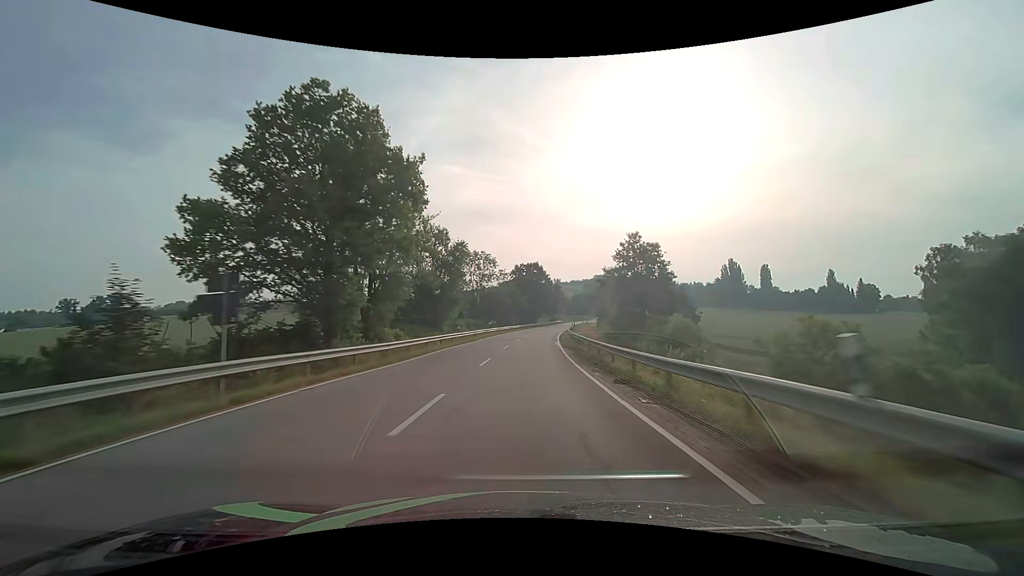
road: secondary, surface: asphalt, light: Day
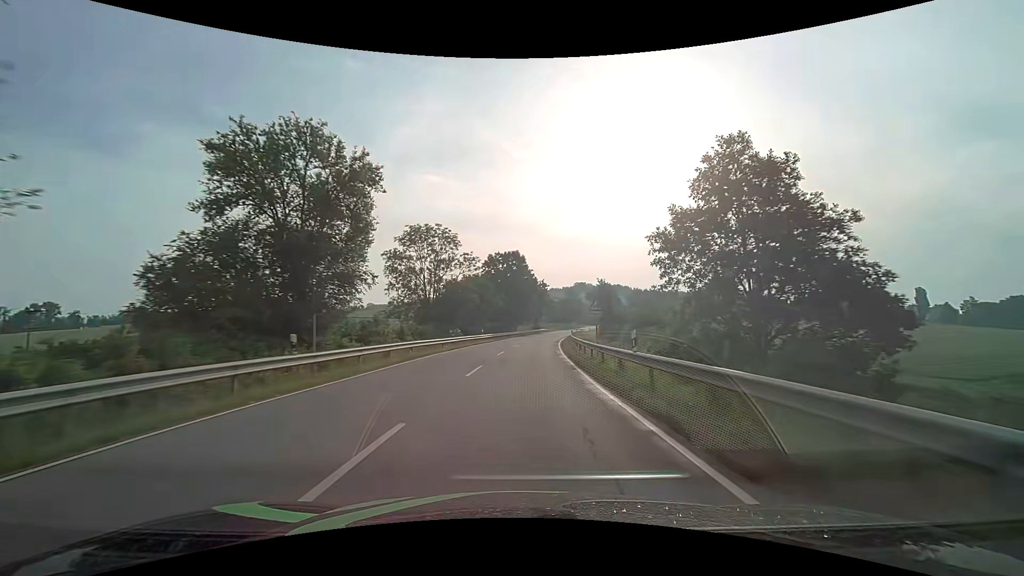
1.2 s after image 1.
(+0.6, +27.3) m; +3°
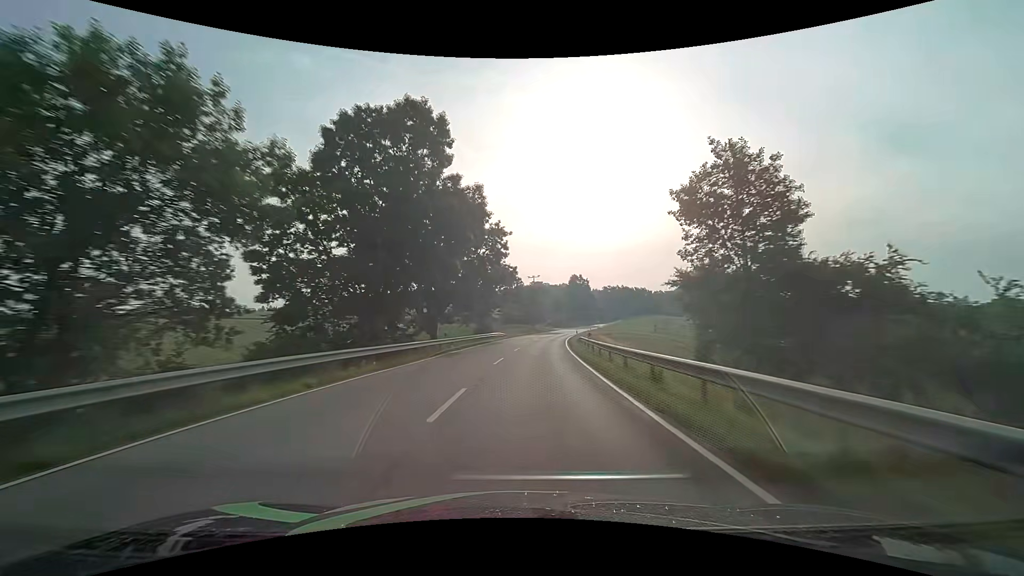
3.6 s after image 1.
(+2.3, +55.6) m; +5°
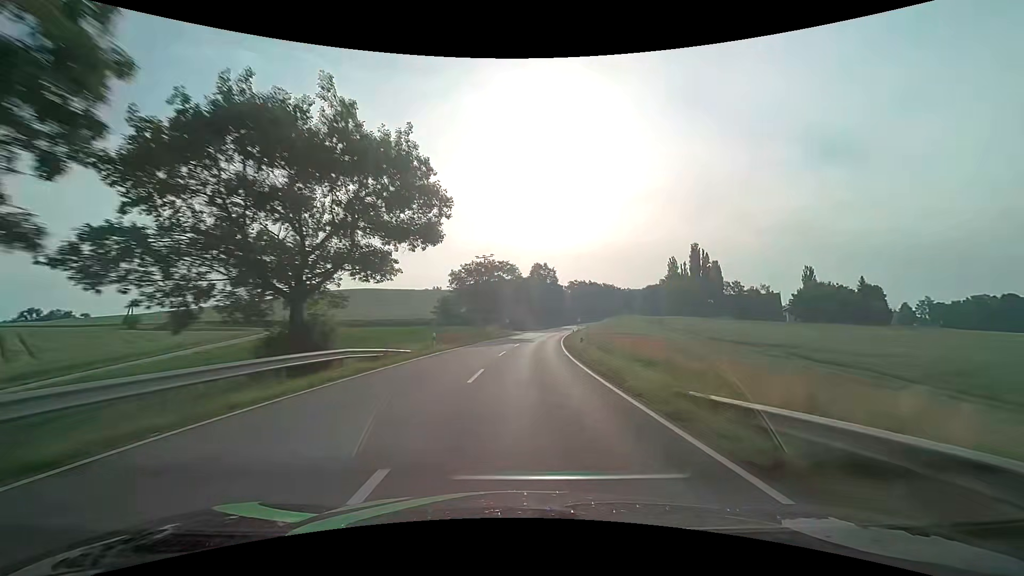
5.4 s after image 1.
(+1.9, +42.4) m; +5°
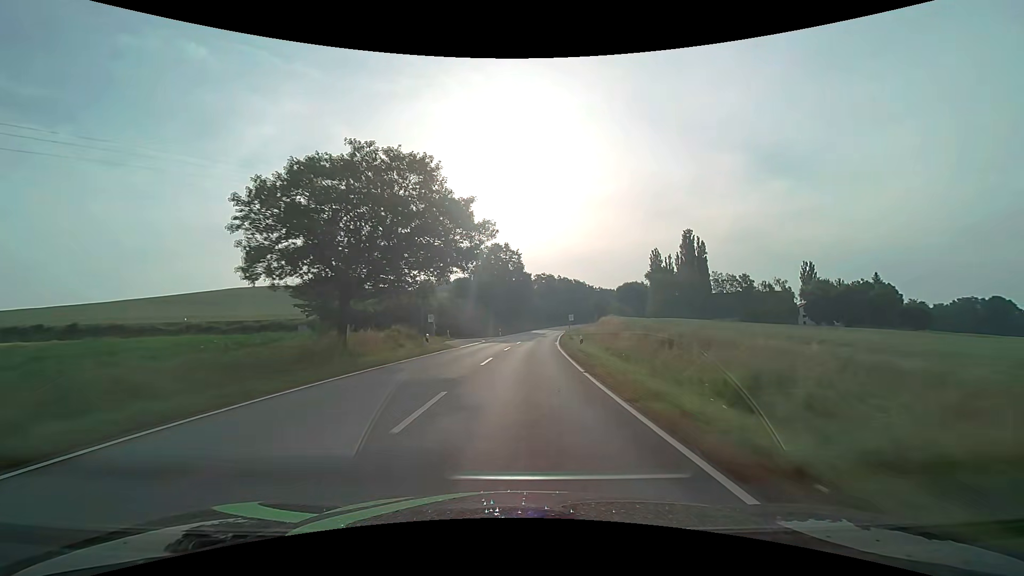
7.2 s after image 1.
(+1.7, +42.1) m; +5°
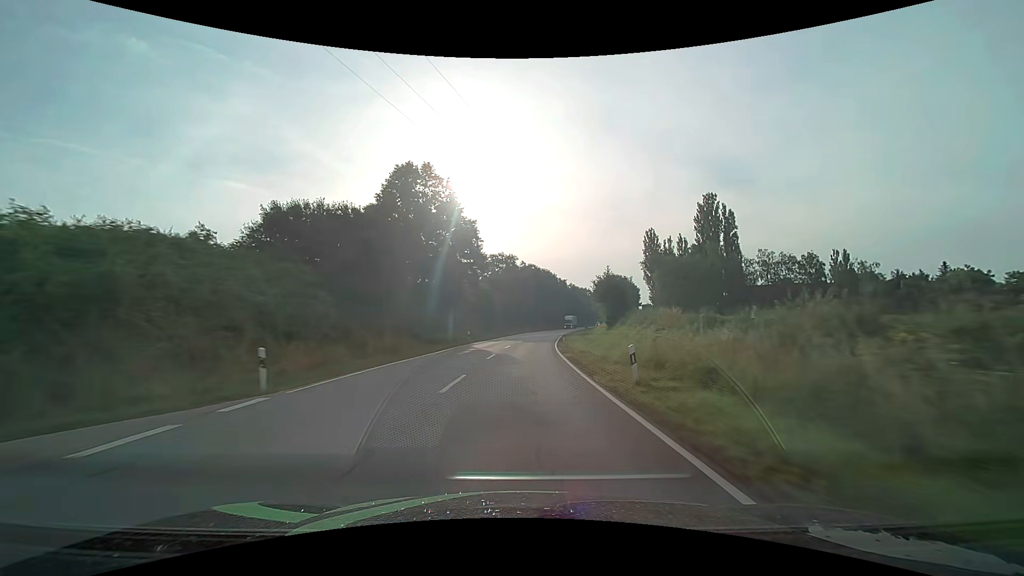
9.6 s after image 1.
(+2.5, +55.3) m; +5°
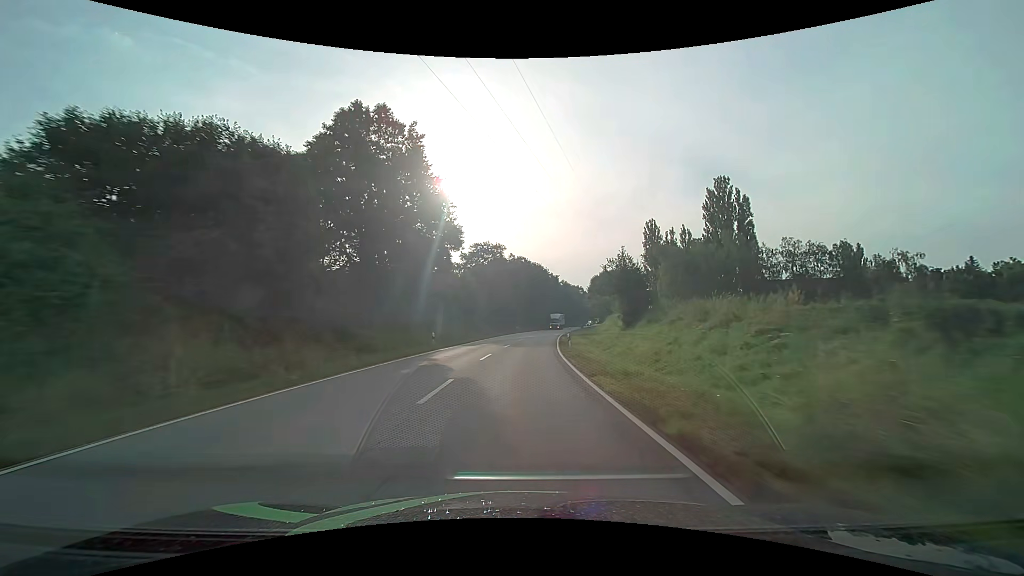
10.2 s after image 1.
(+0.1, +13.7) m; +1°
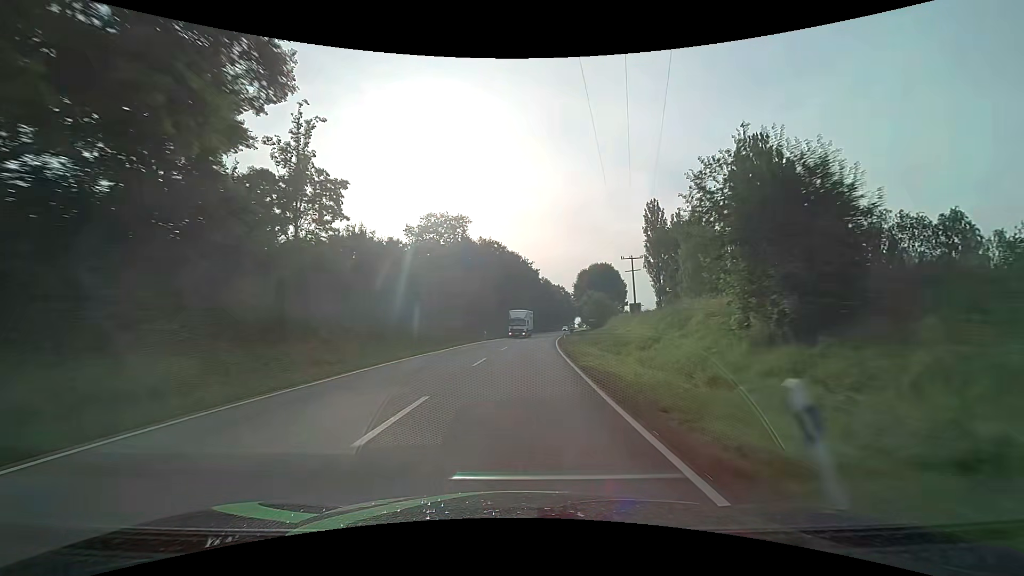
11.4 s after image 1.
(+0.7, +27.1) m; +3°
